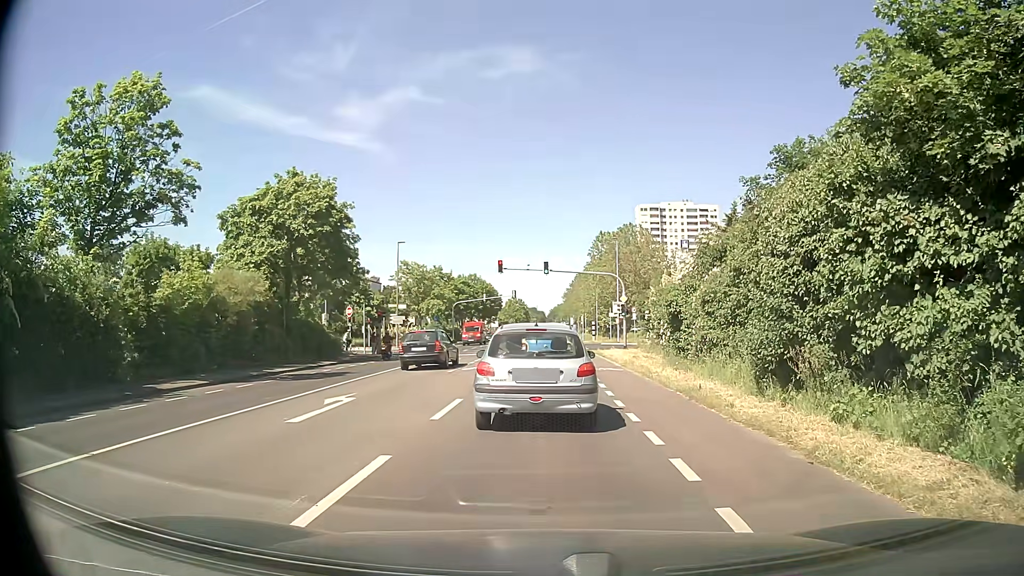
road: secondary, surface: asphalt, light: Day
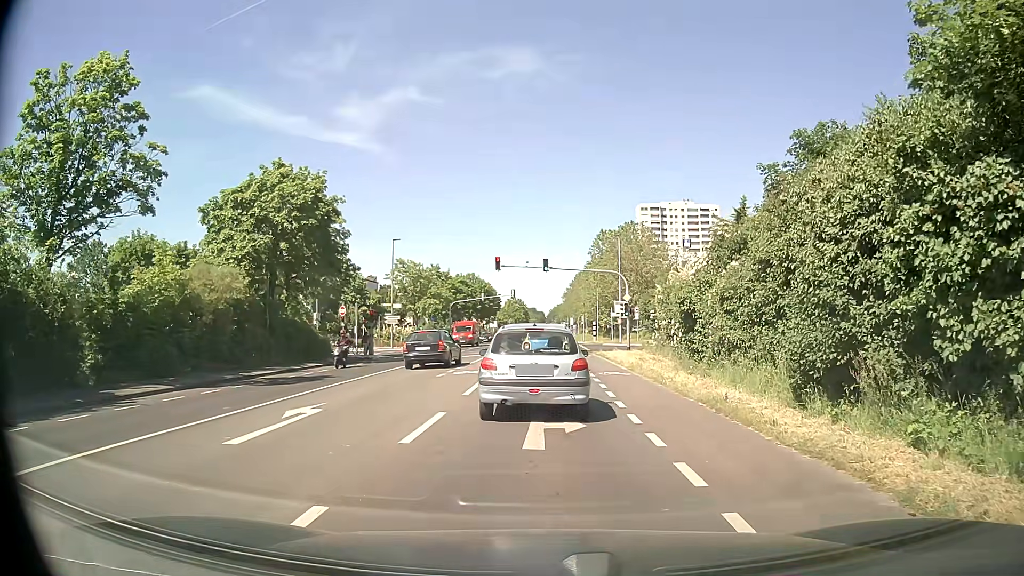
(+0.1, +2.3) m; +1°
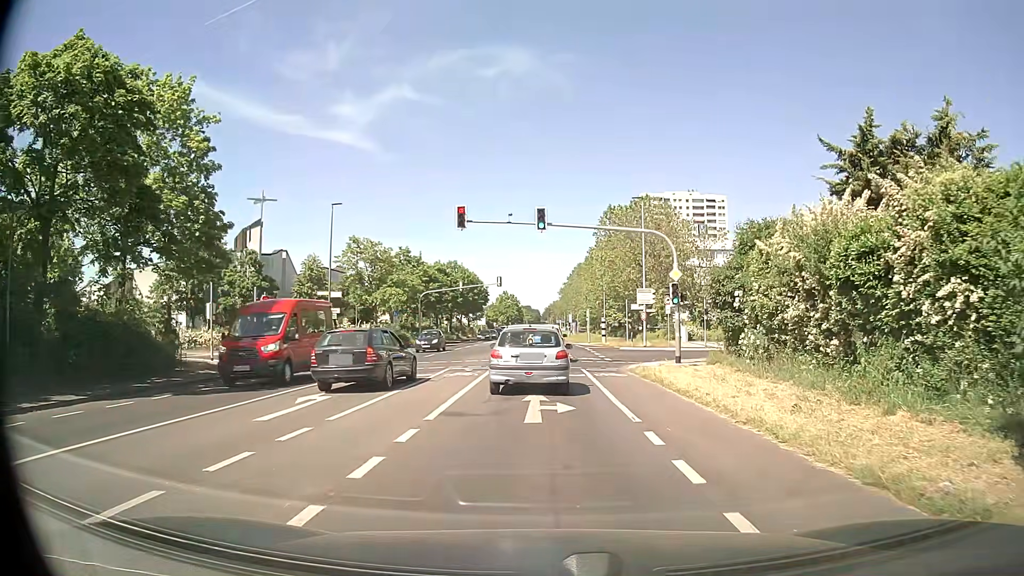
(+0.2, +18.5) m; +1°
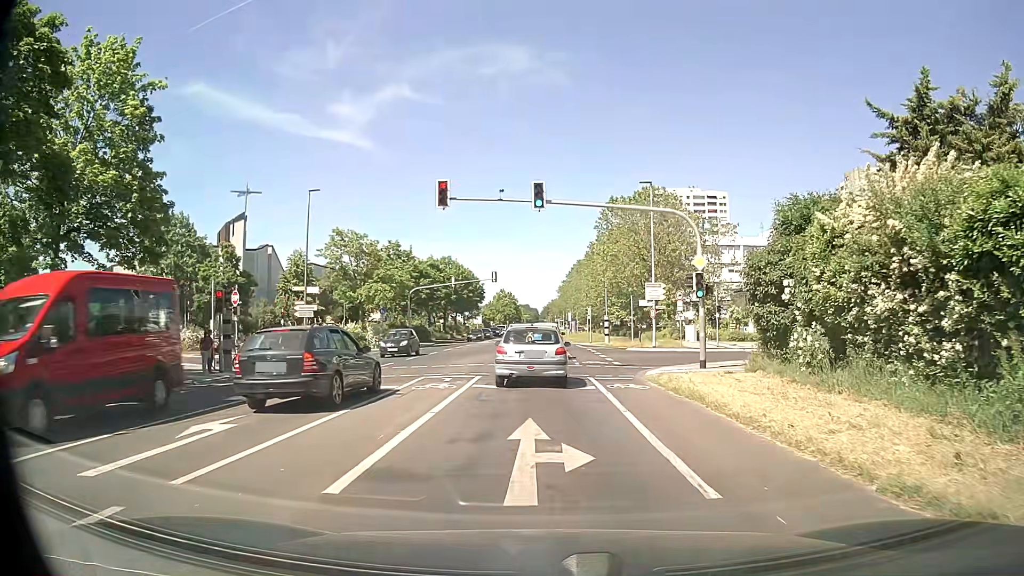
(0.0, +4.6) m; 0°
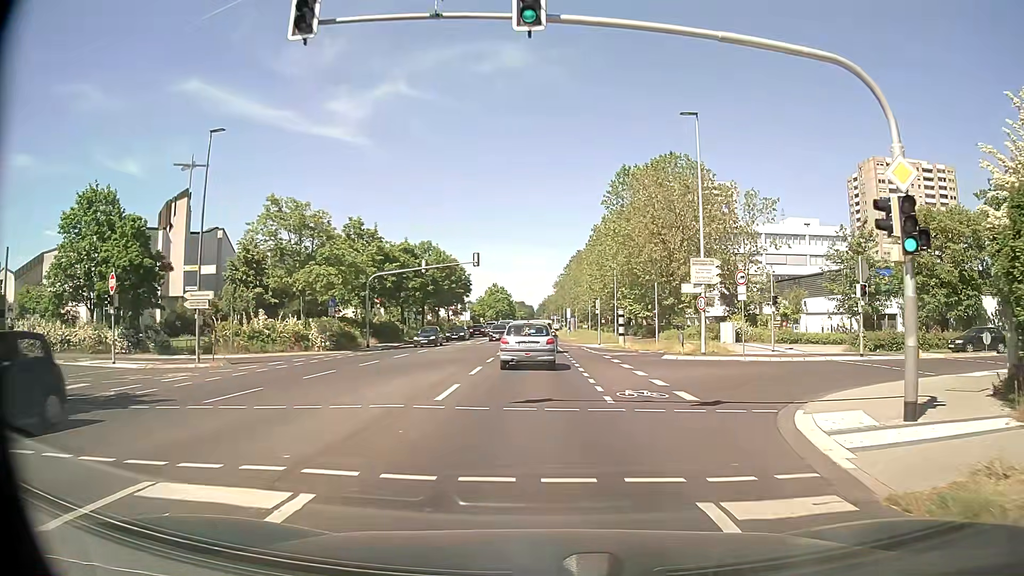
(+0.1, +13.7) m; +1°
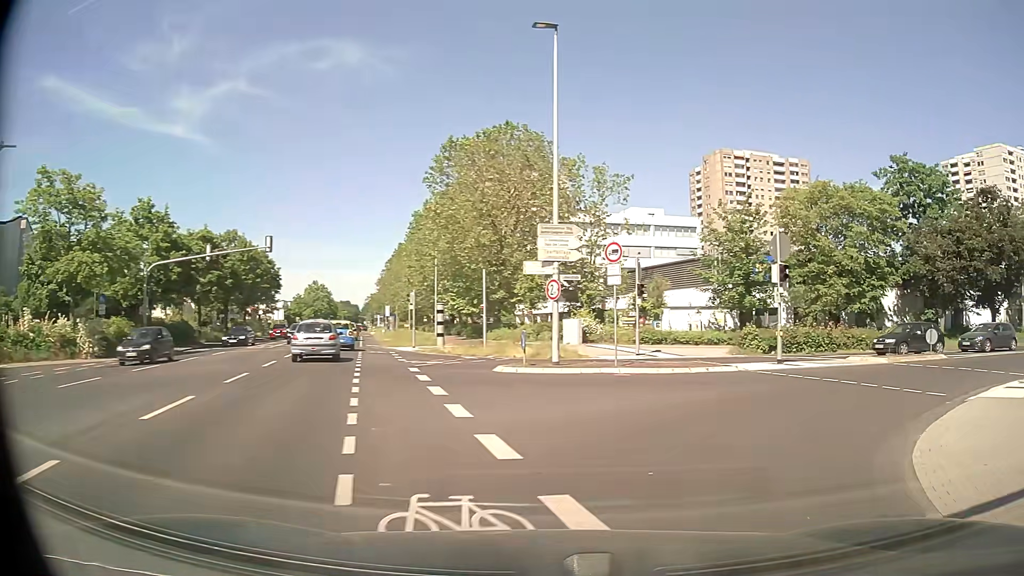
(+0.9, +8.9) m; +14°
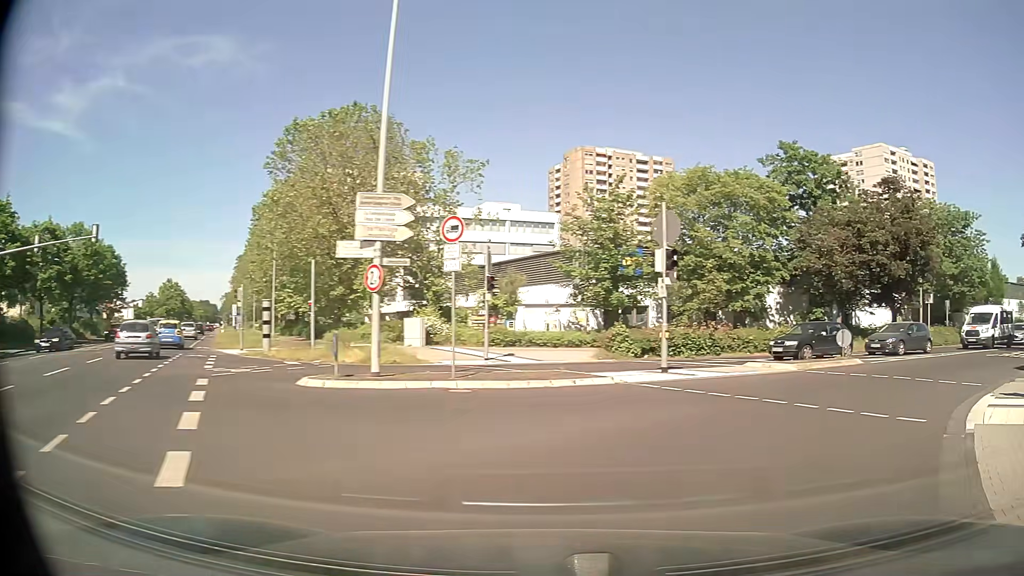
(+0.5, +4.4) m; +12°
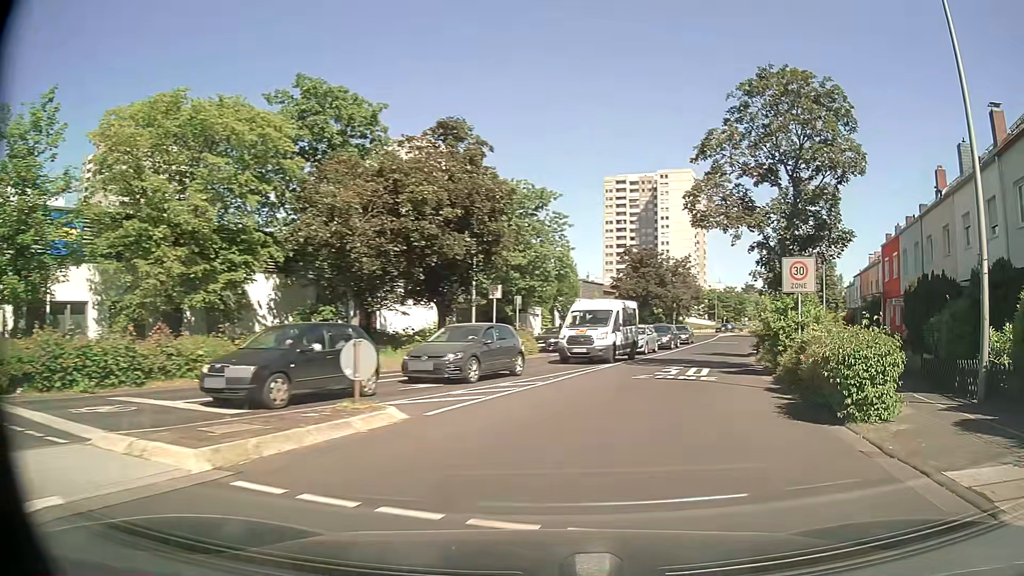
(+4.9, +12.5) m; +41°
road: residential
(+1, +10) (+4, +20) (+7, +29) (+10, +39) (+13, +48) (+17, +57) (+20, +67) (+24, +76) (+27, +86) (+31, +95) m
